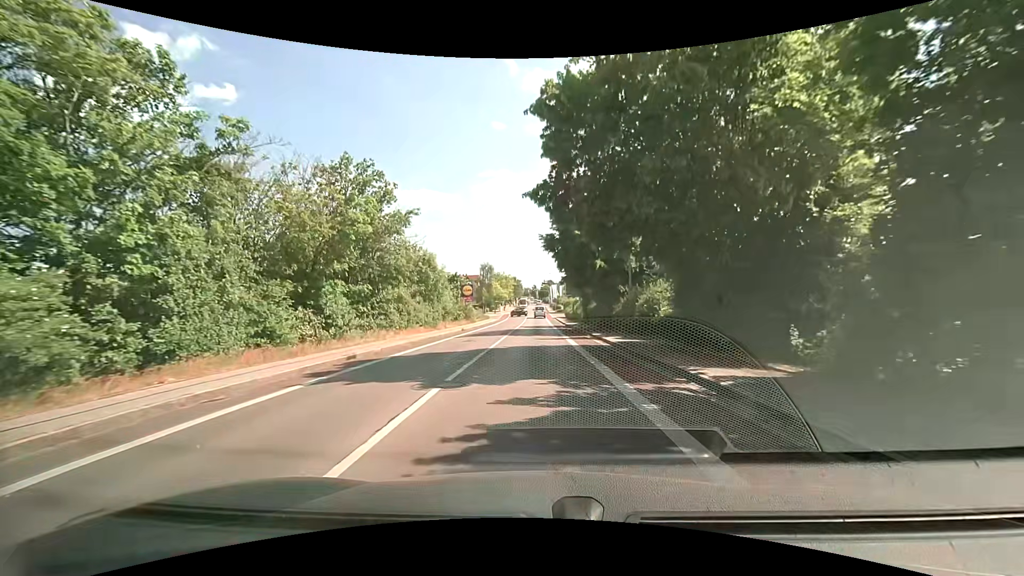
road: tertiary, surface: asphalt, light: Day
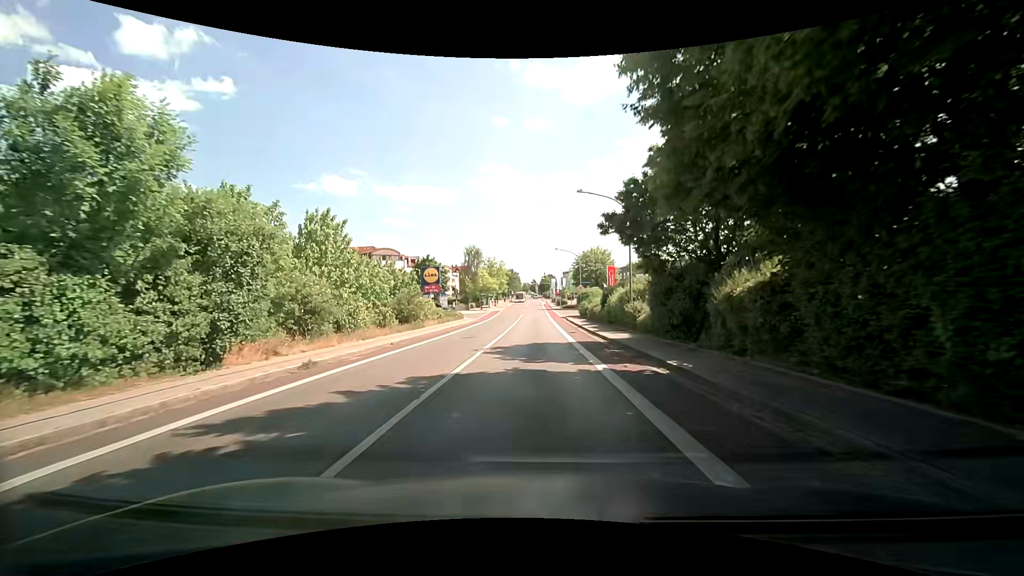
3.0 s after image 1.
(-0.2, +28.9) m; -1°
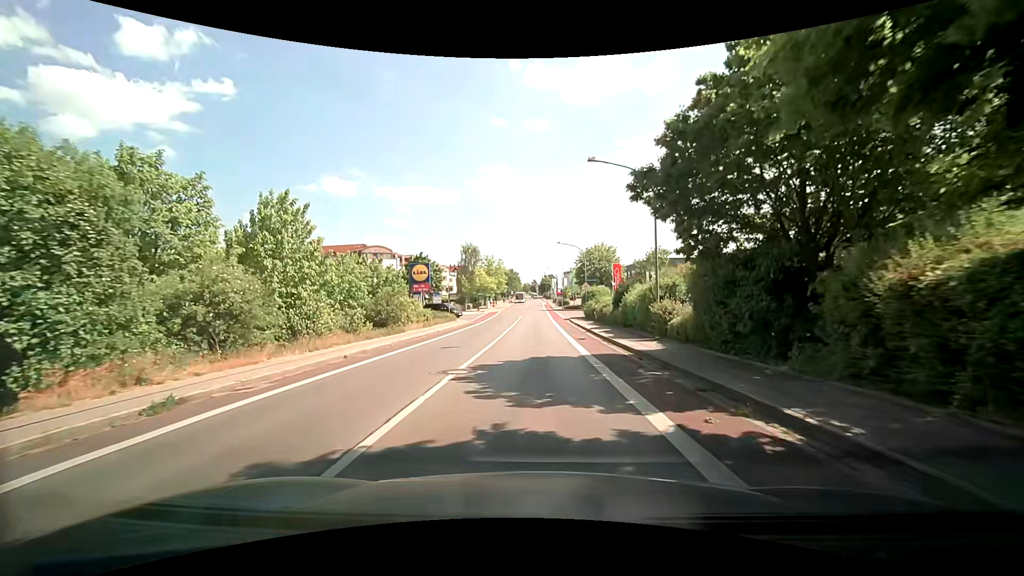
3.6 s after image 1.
(+0.1, +5.4) m; 0°
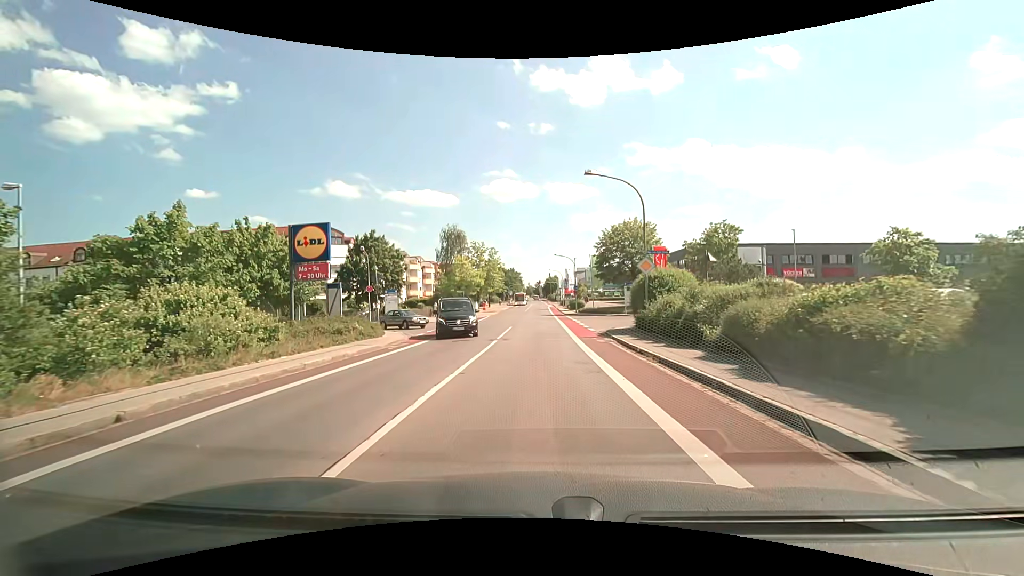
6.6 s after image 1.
(+0.1, +25.0) m; 0°
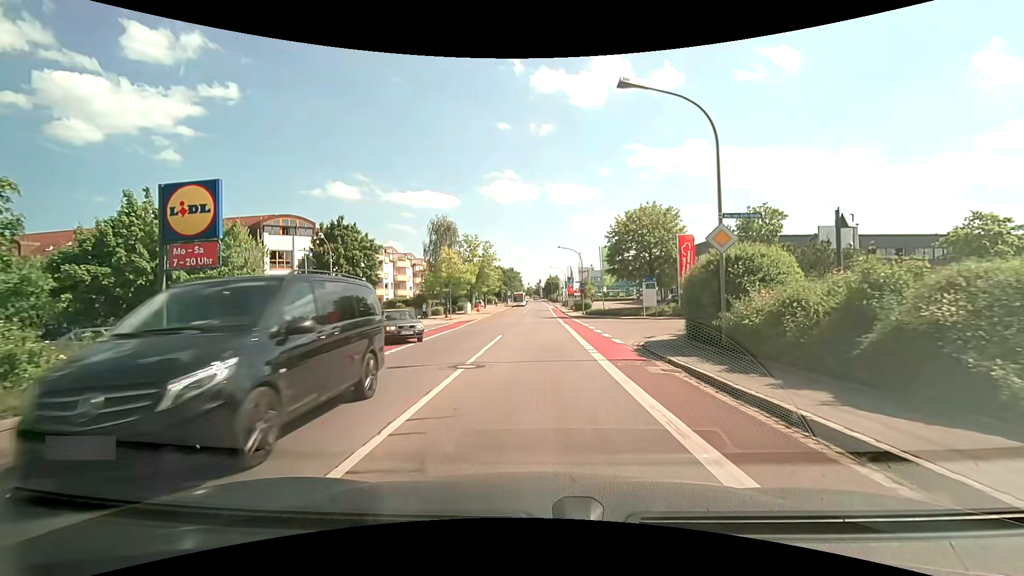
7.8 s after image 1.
(0.0, +9.0) m; 0°
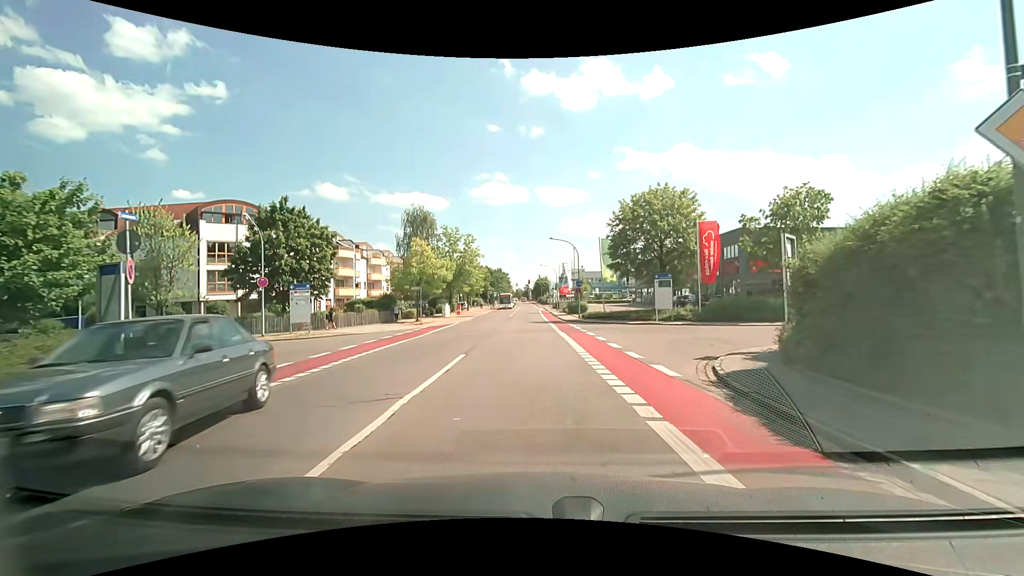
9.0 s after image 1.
(0.0, +8.3) m; +1°
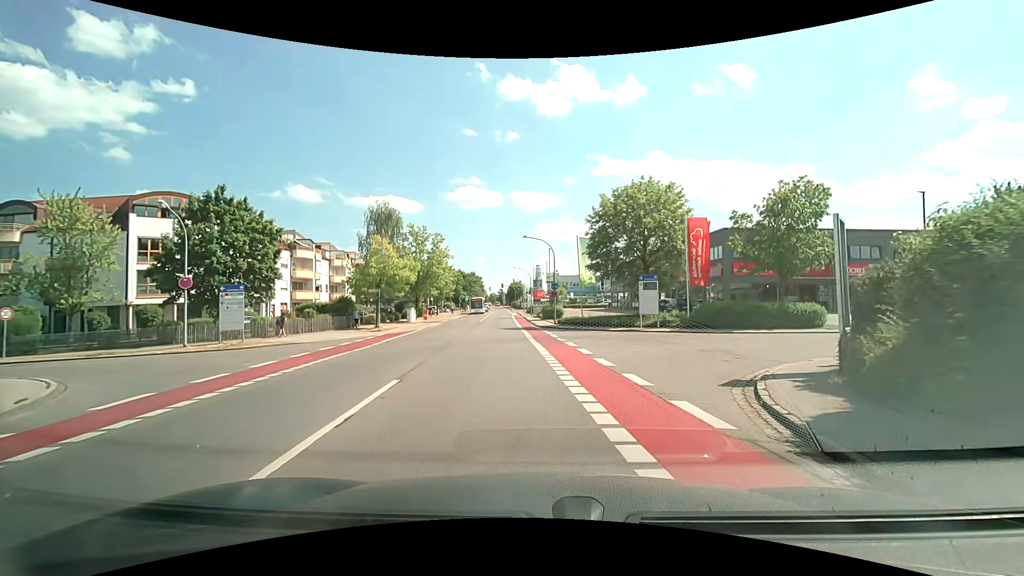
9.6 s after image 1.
(+0.1, +4.0) m; +3°
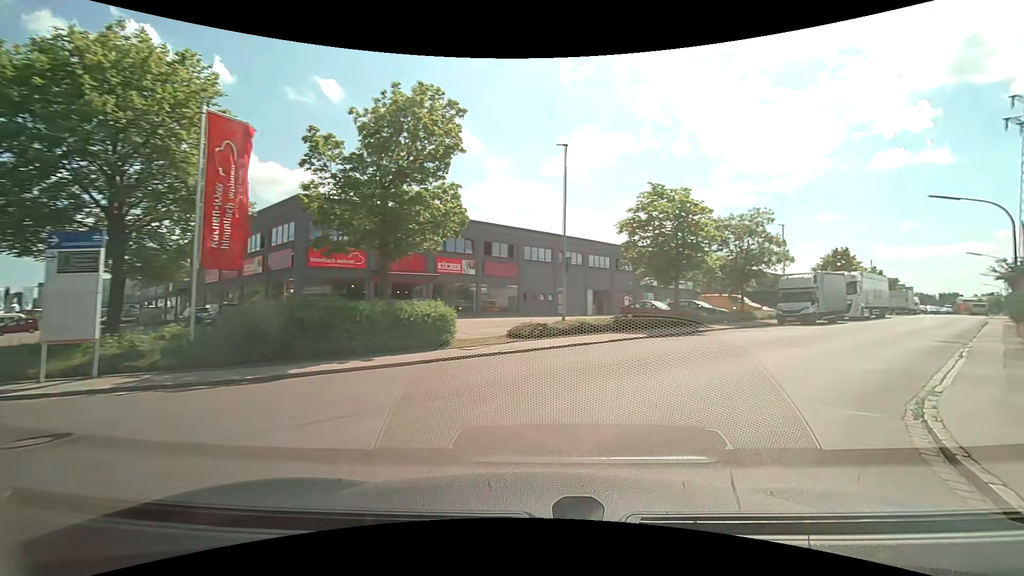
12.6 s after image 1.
(+5.4, +17.1) m; +44°
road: unclassified
(+3, +9) (+9, +17) (+16, +25) (+23, +32) (+29, +39) (+36, +47) (+43, +54) (+50, +62) (+56, +69) (+63, +76) m
